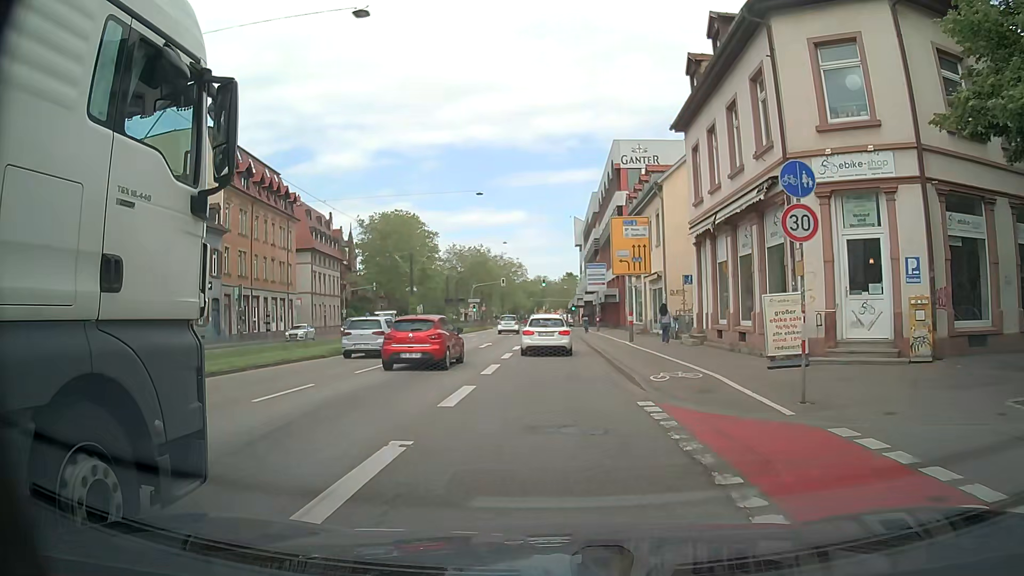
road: primary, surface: asphalt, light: Day
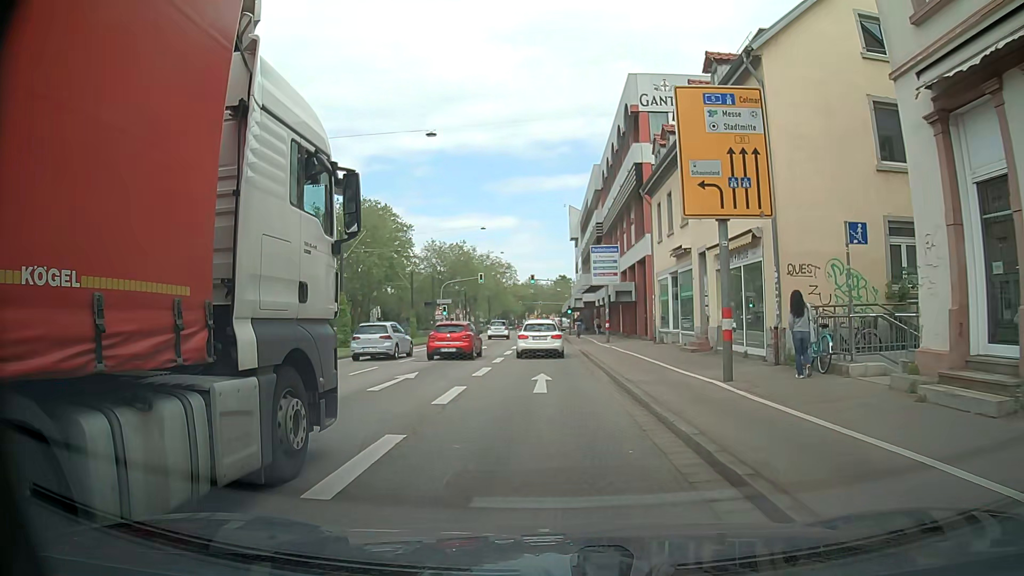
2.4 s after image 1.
(+0.5, +17.4) m; +1°
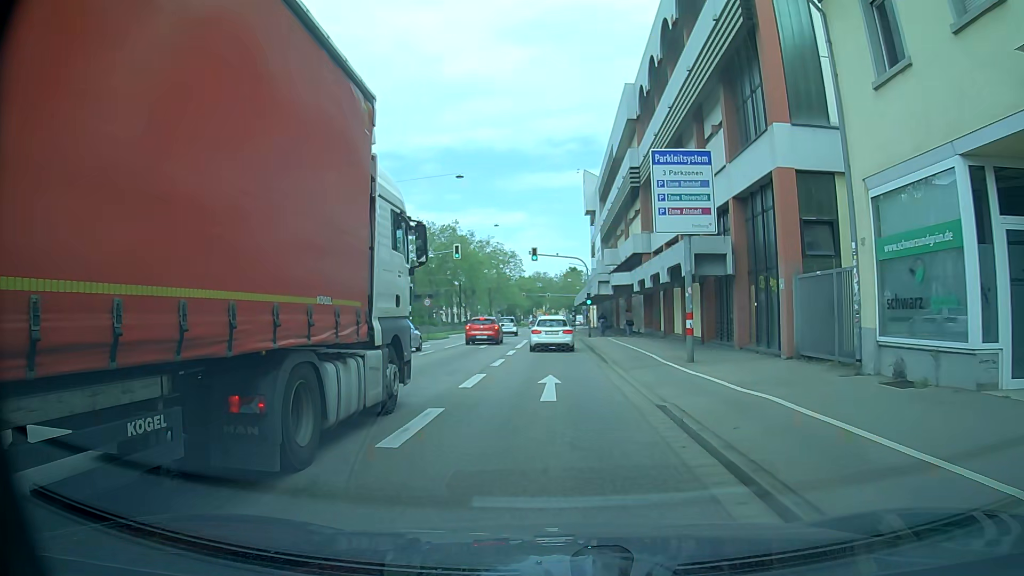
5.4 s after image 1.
(-0.1, +22.1) m; 0°
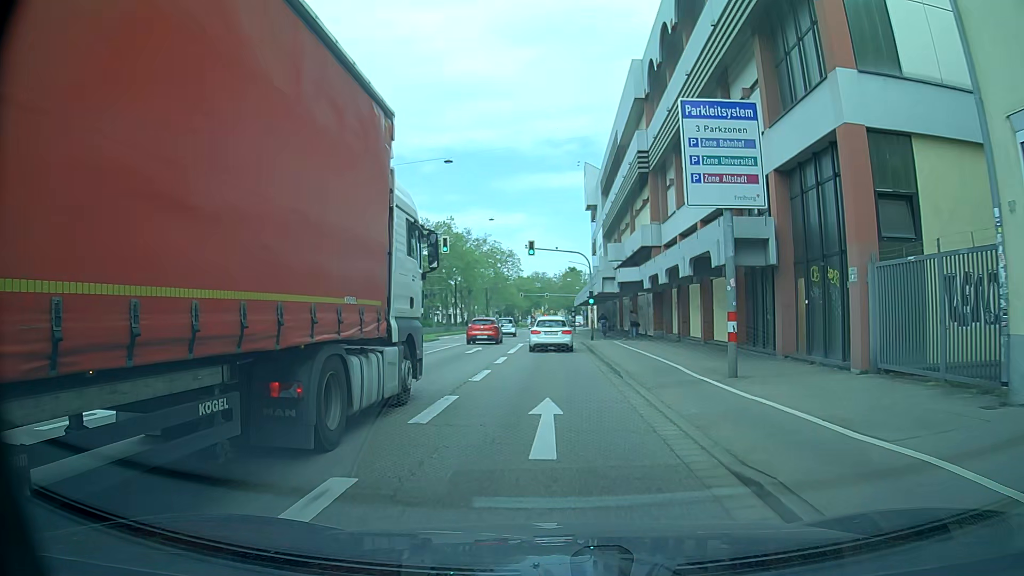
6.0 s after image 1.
(0.0, +4.5) m; 0°
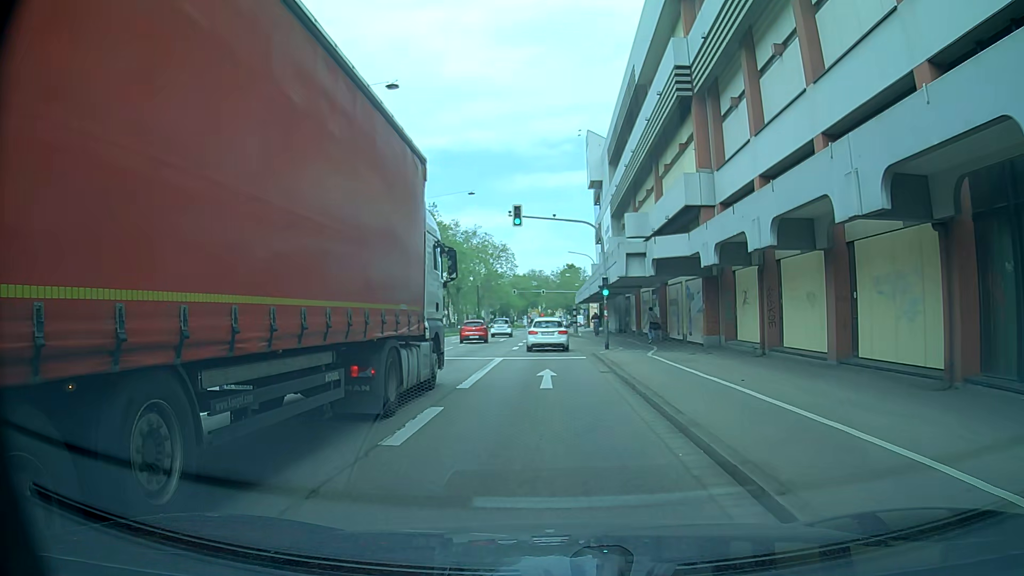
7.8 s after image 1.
(+0.1, +13.4) m; 0°
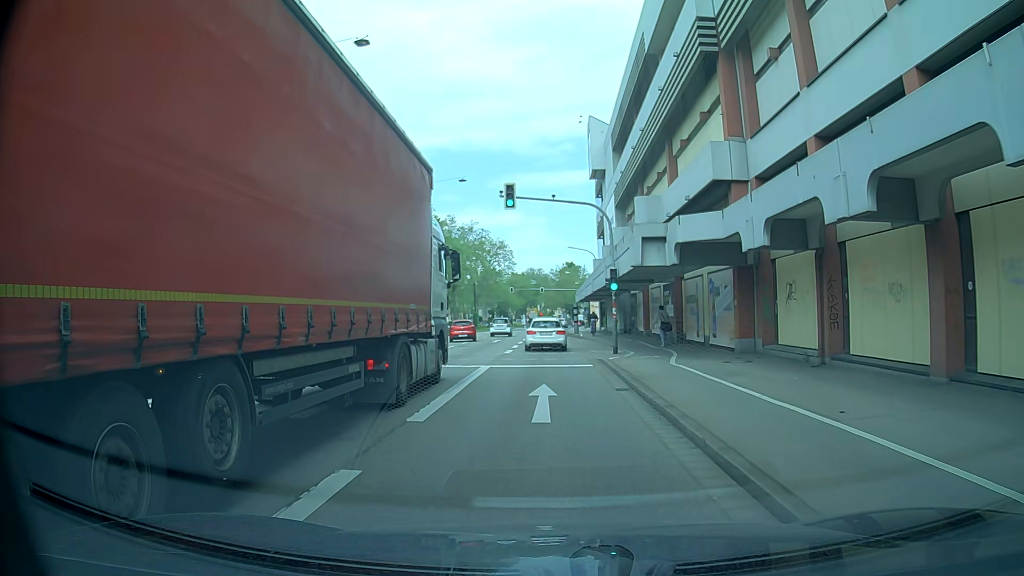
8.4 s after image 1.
(0.0, +4.5) m; 0°
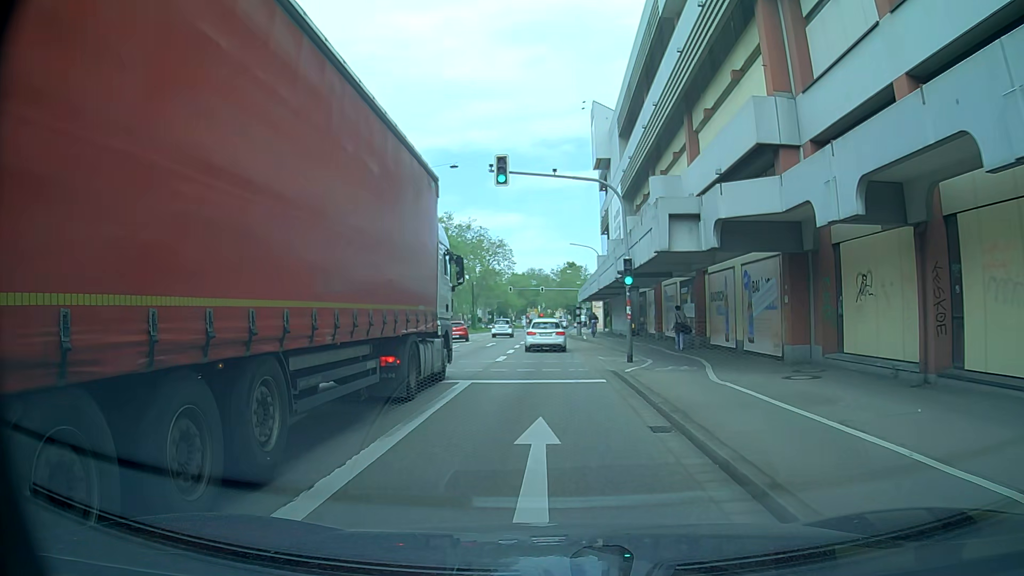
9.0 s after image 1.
(0.0, +4.5) m; +1°
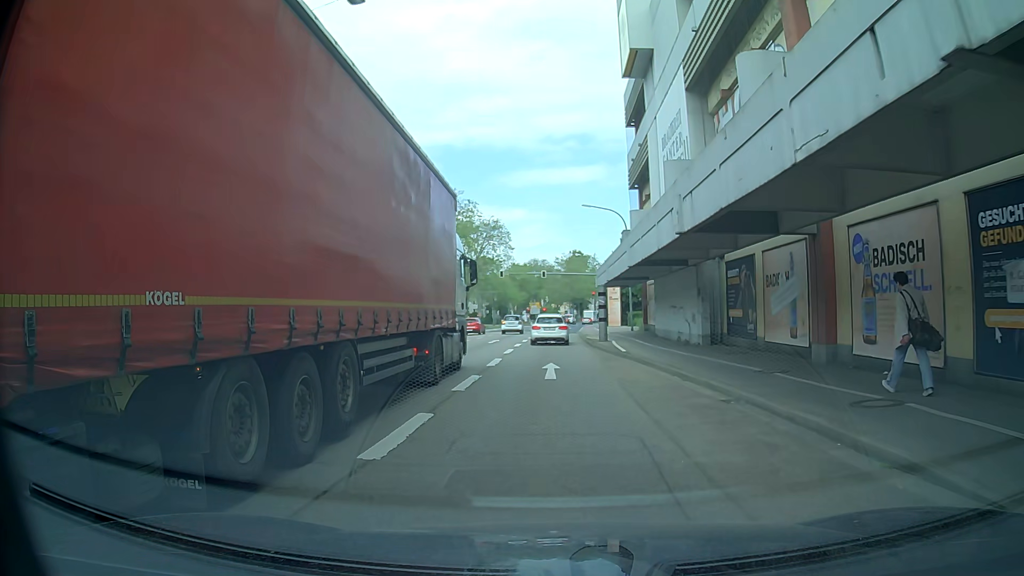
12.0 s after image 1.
(-0.3, +22.3) m; -1°
(0, +10) (0, +20) (0, +30) (+1, +40) (+1, +50) (+1, +60) (+1, +70) (+2, +80) (+3, +90) (+3, +100) m
